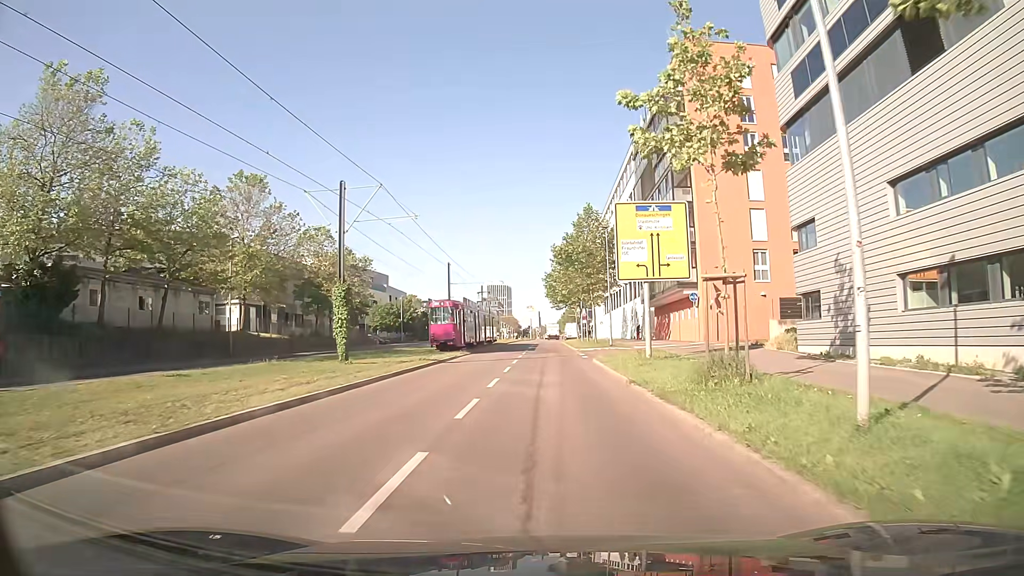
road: secondary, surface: asphalt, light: Day
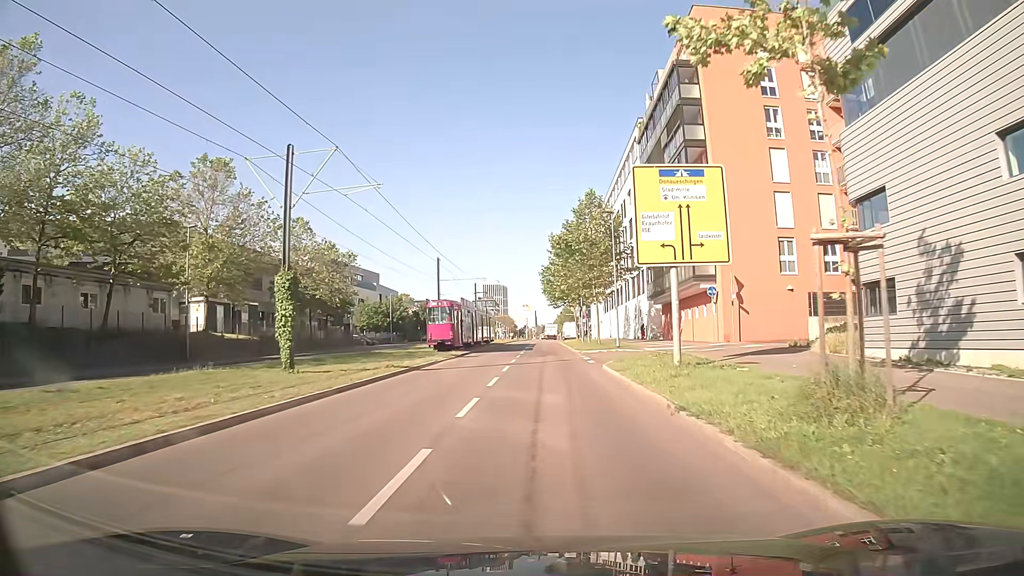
(0.0, +5.9) m; 0°
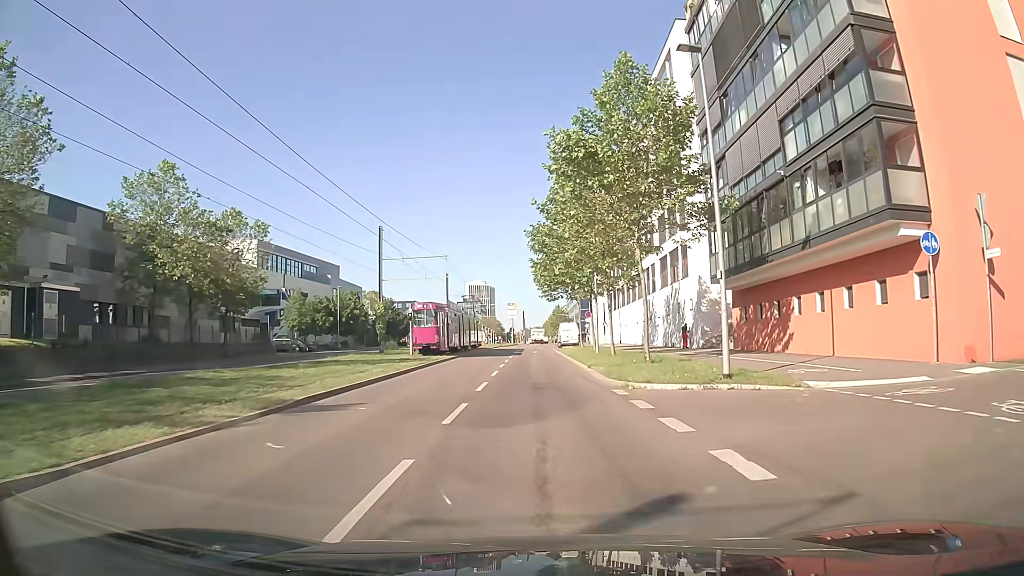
(+0.2, +24.7) m; +1°
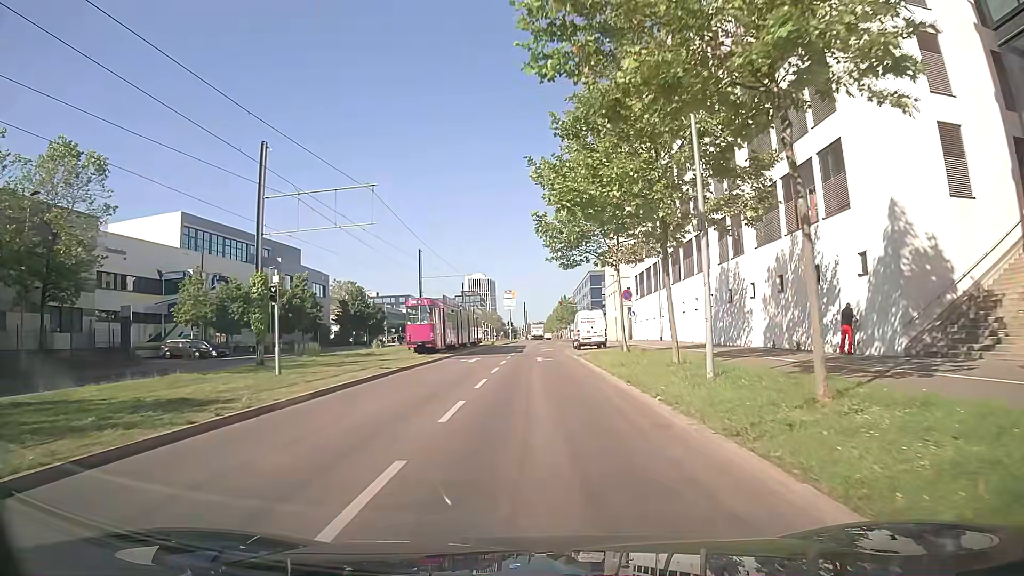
(-0.1, +24.3) m; 0°
